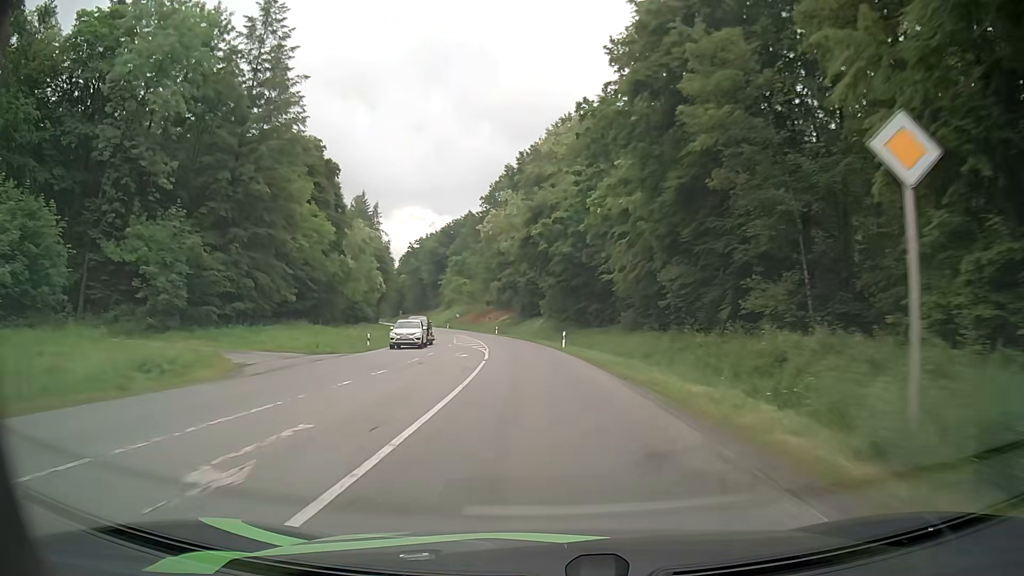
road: secondary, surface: asphalt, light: Day
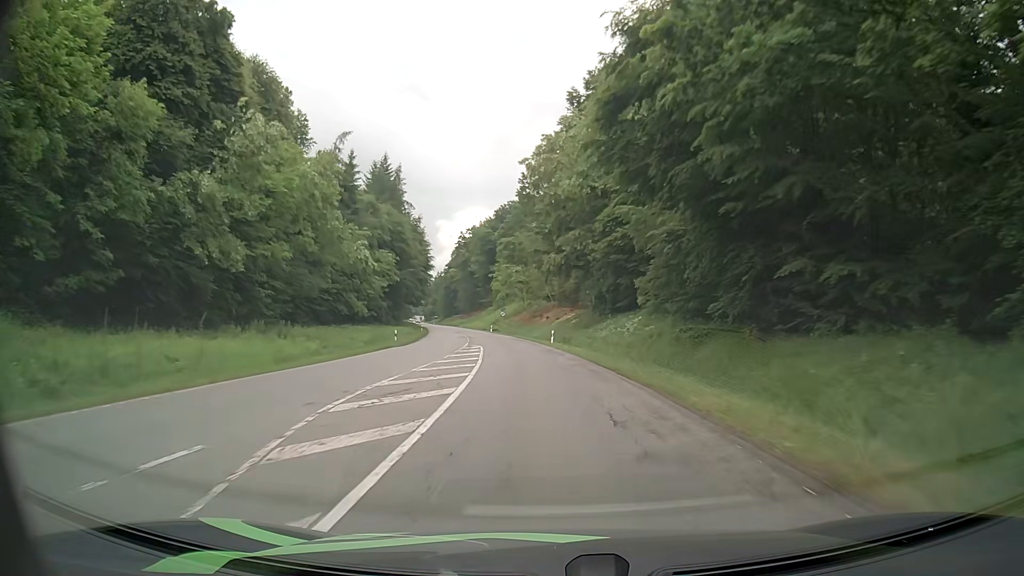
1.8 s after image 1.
(-1.9, +39.5) m; -6°
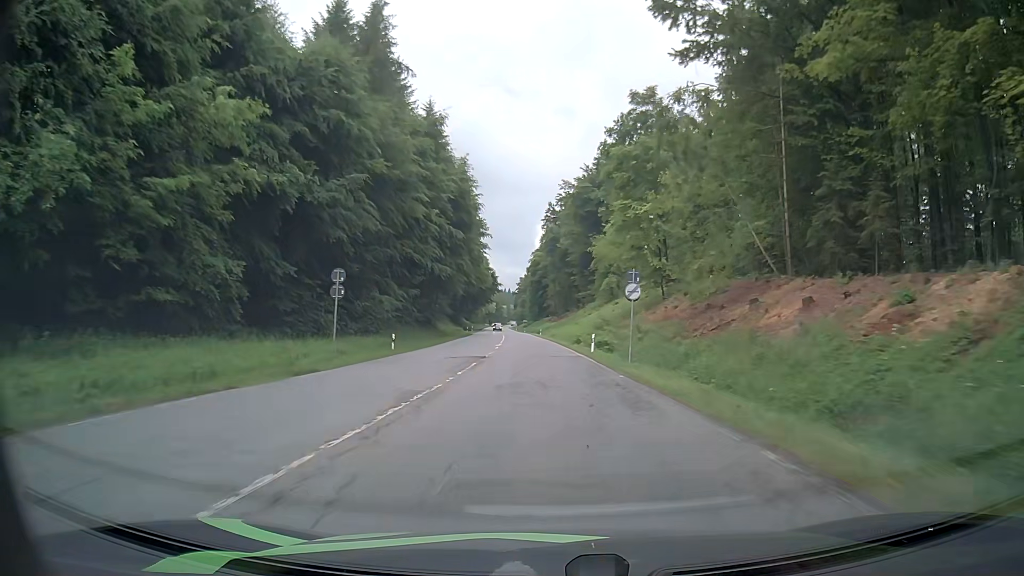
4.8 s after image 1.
(-5.3, +67.6) m; -9°
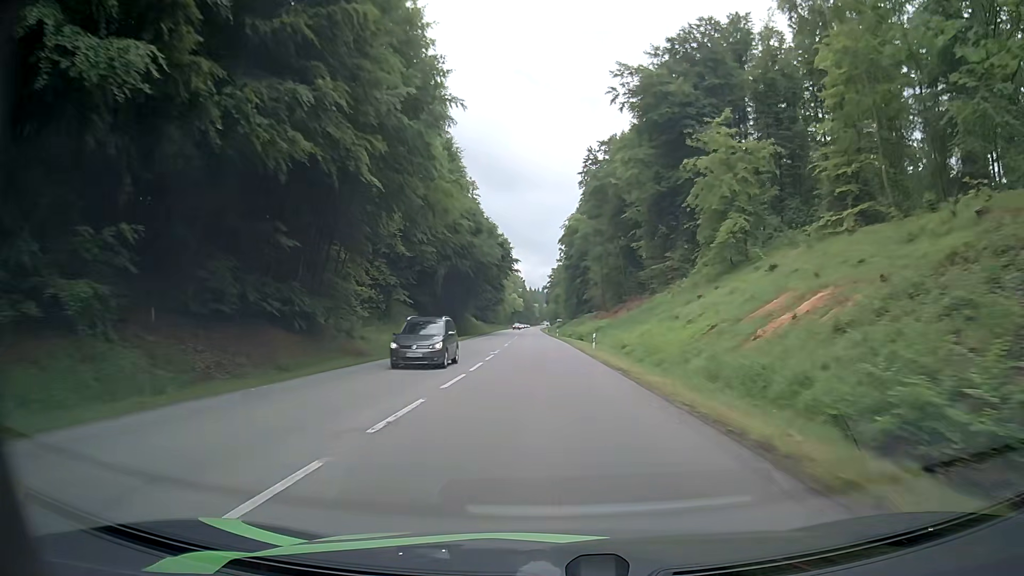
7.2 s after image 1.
(-1.3, +55.9) m; -2°
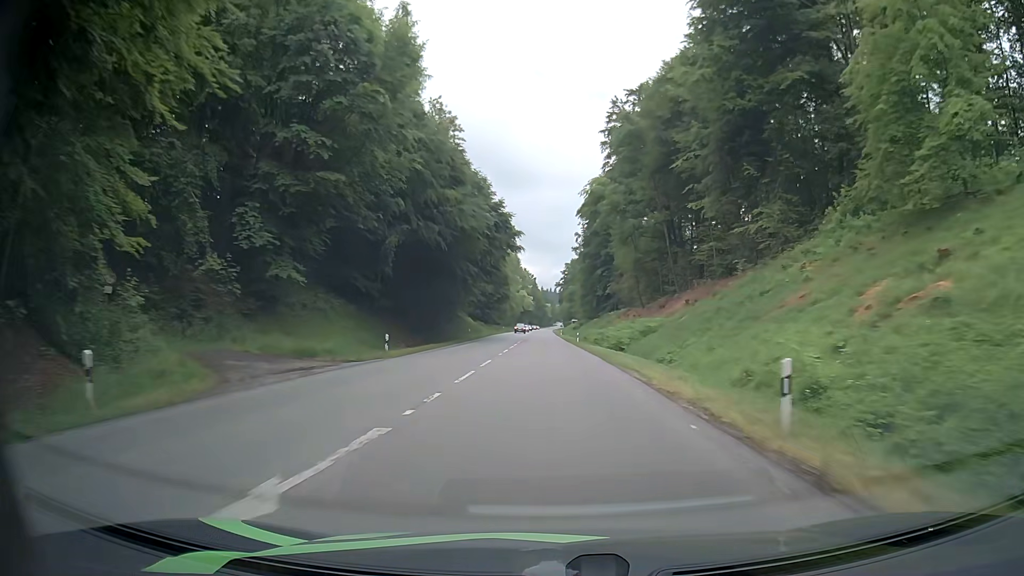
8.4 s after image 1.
(-0.5, +28.4) m; -1°
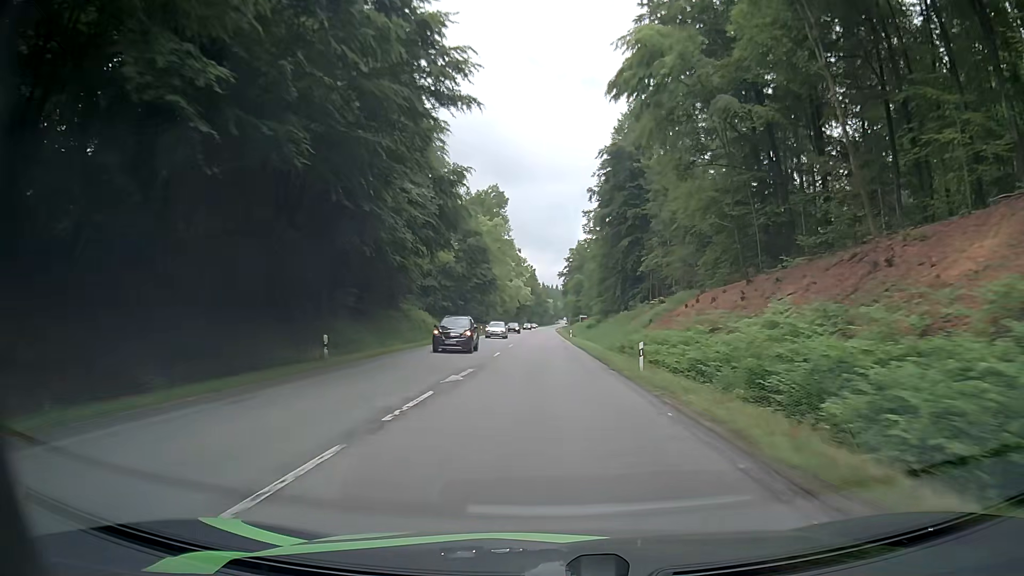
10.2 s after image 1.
(-0.2, +42.9) m; 0°
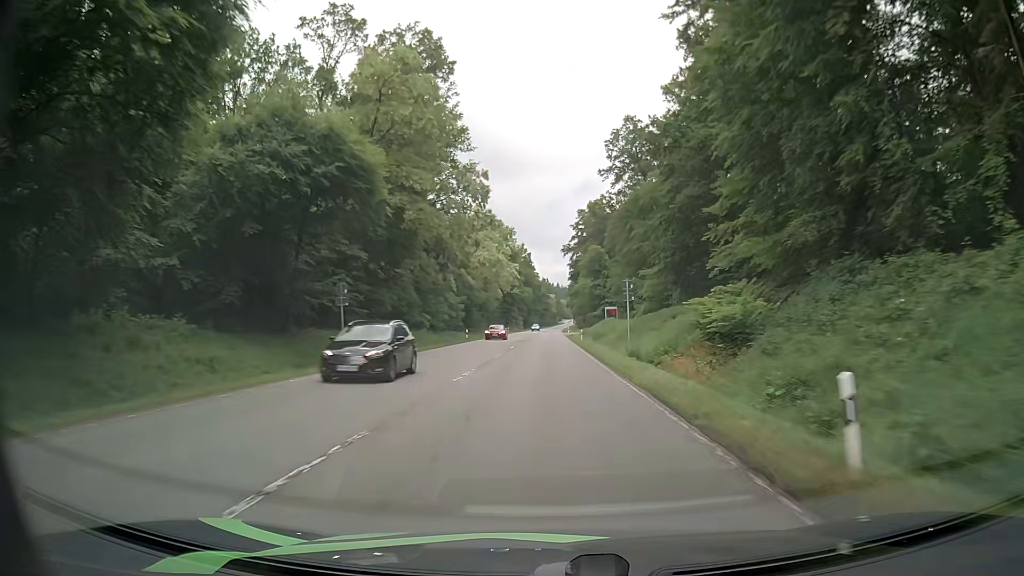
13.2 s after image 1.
(-0.4, +72.4) m; 0°
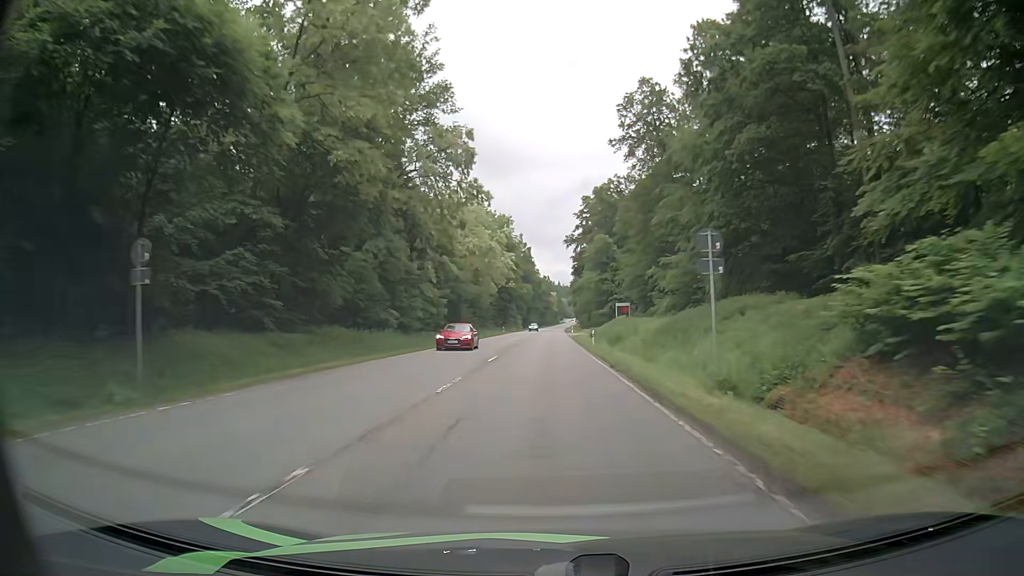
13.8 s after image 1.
(-0.1, +14.5) m; -1°
(0, +10) (0, +20) (0, +30) (0, +40) (0, +50) (+1, +60) (+1, +70) (+1, +80) (+1, +90) (+1, +100) m
